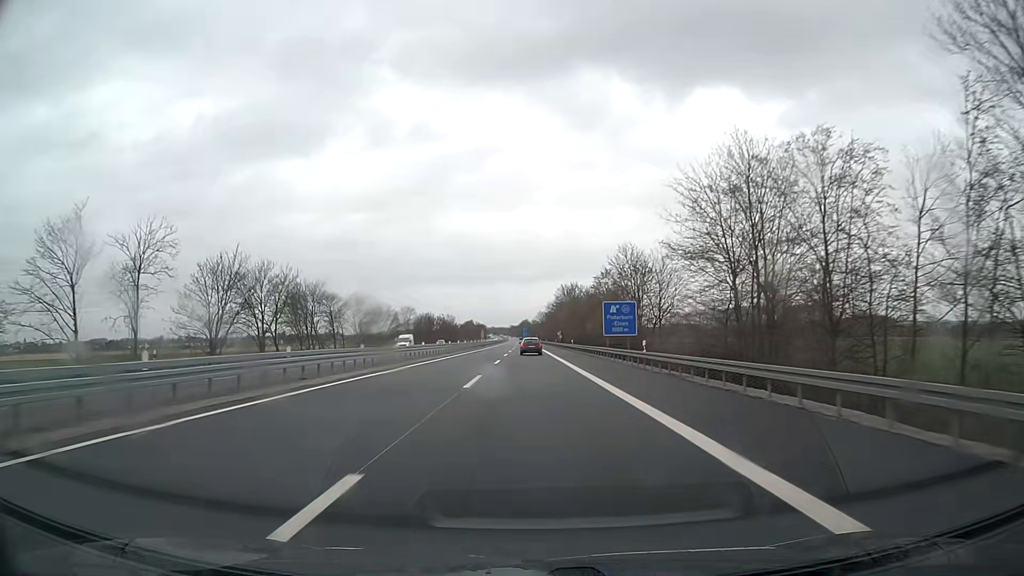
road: motorway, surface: asphalt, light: Day
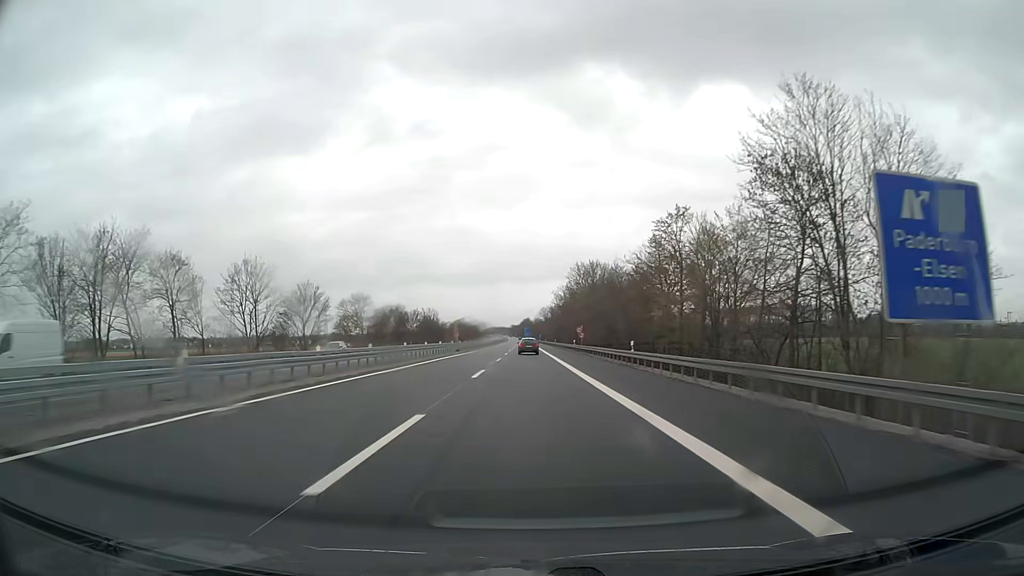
(0.0, +49.3) m; 0°
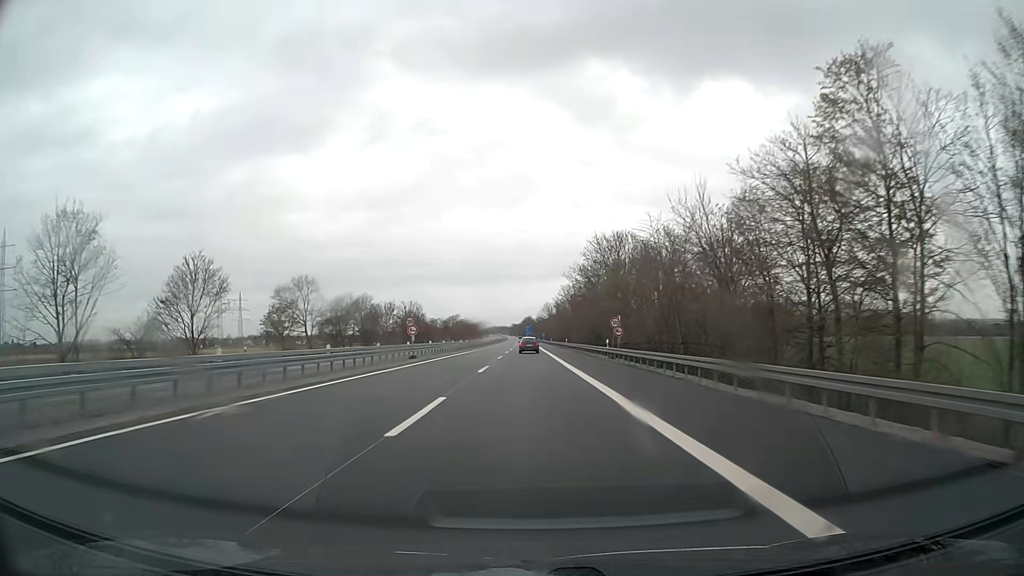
(0.0, +32.9) m; 0°
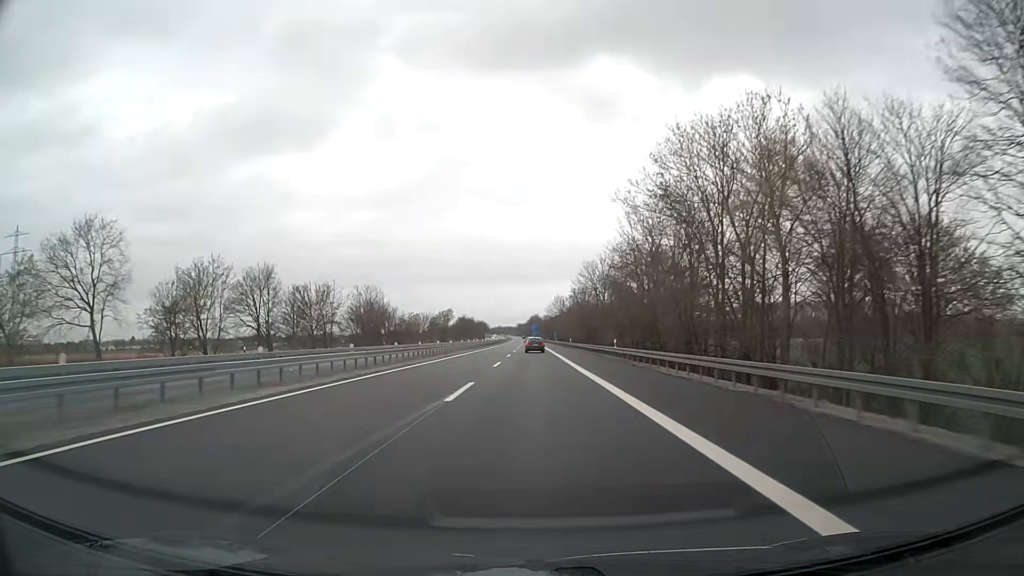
(-0.2, +49.3) m; 0°
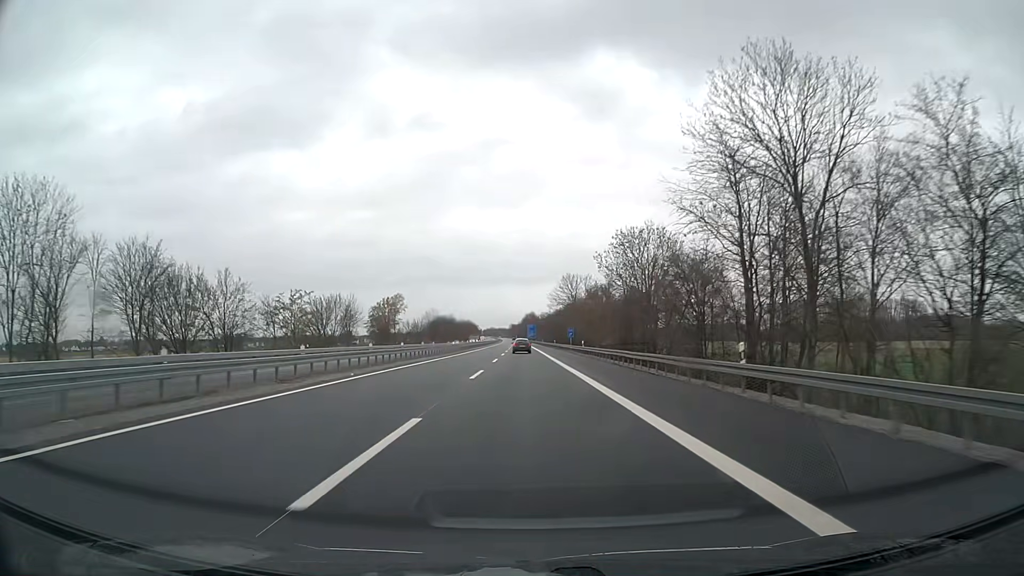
(+0.2, +82.2) m; 0°
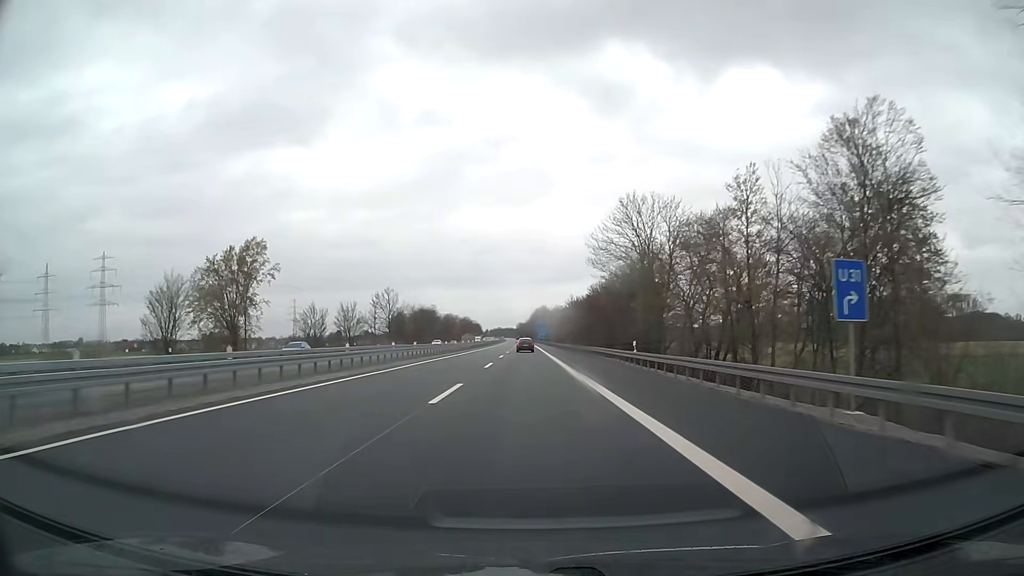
(-0.6, +82.1) m; -1°
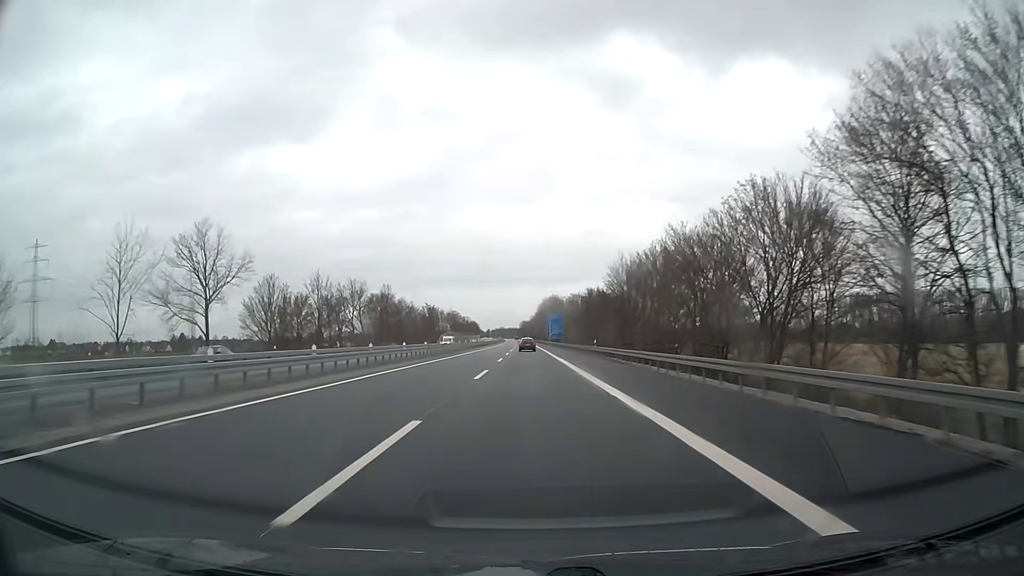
(-0.4, +82.1) m; 0°
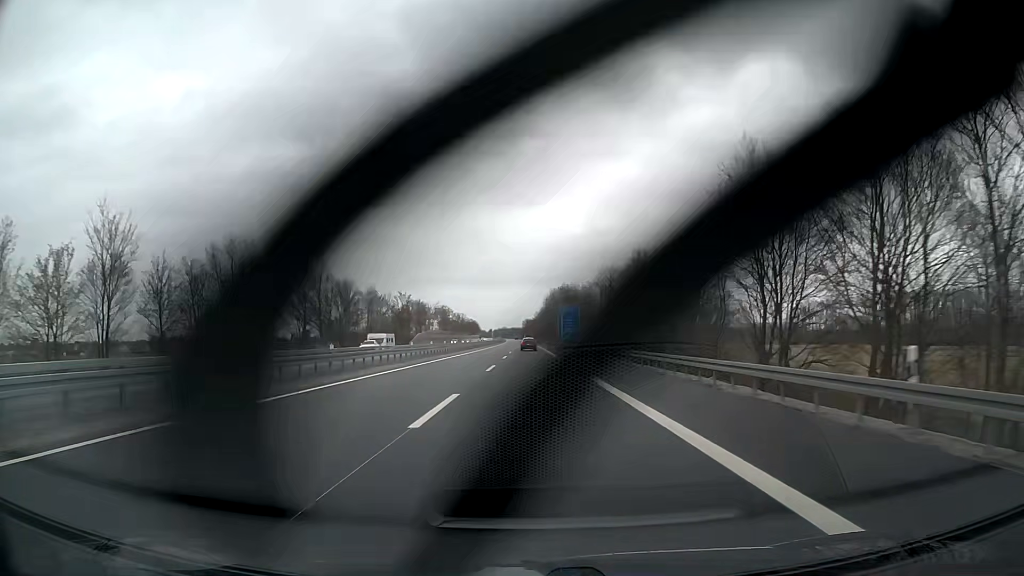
(0.0, +49.3) m; 0°
(0, +10) (0, +20) (0, +30) (0, +40) (0, +50) (0, +60) (0, +70) (0, +80) (0, +90) (0, +100) m
